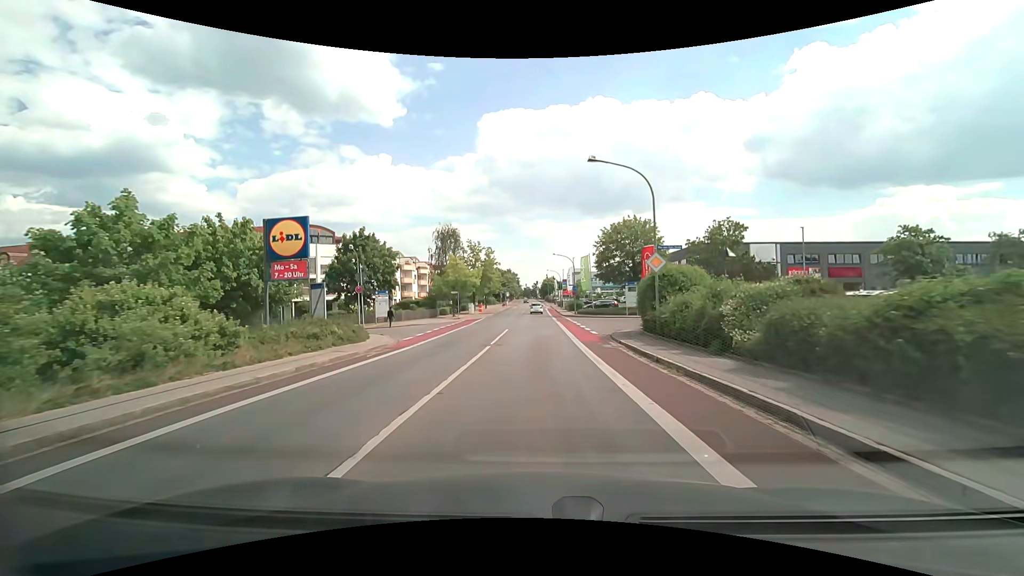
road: tertiary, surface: asphalt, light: Day
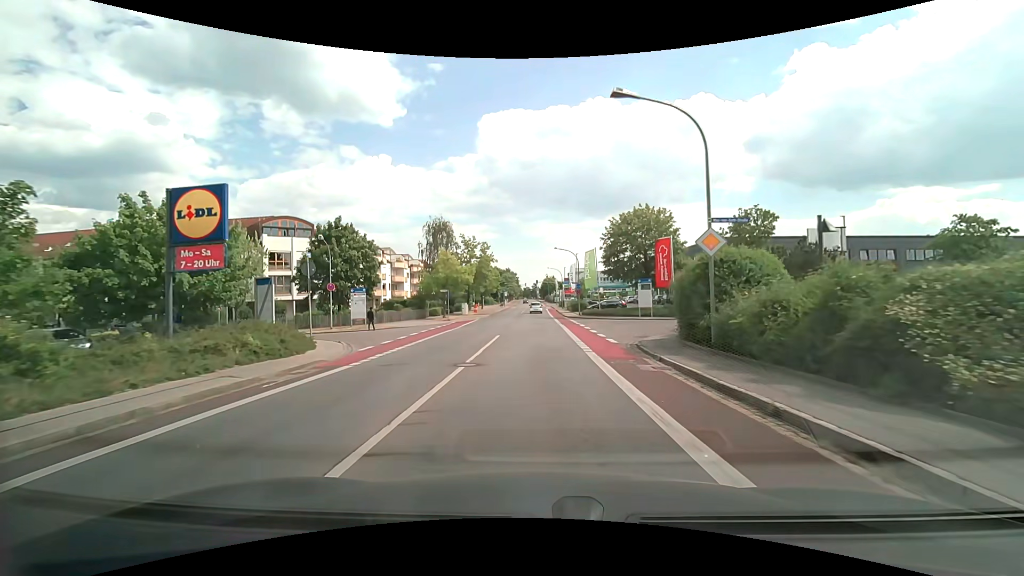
(0.0, +6.3) m; 0°
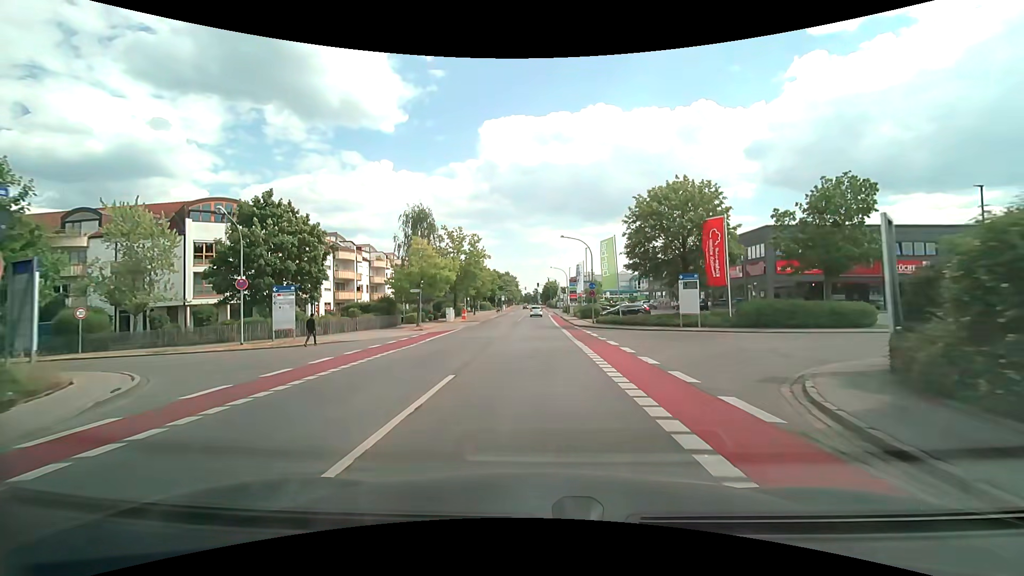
(0.0, +12.4) m; 0°
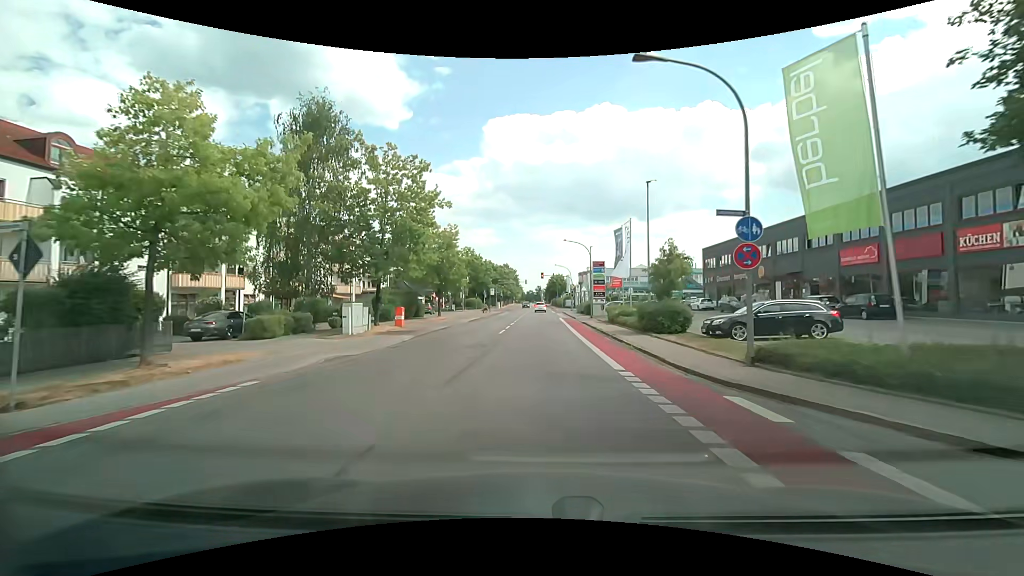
(-0.1, +29.9) m; 0°
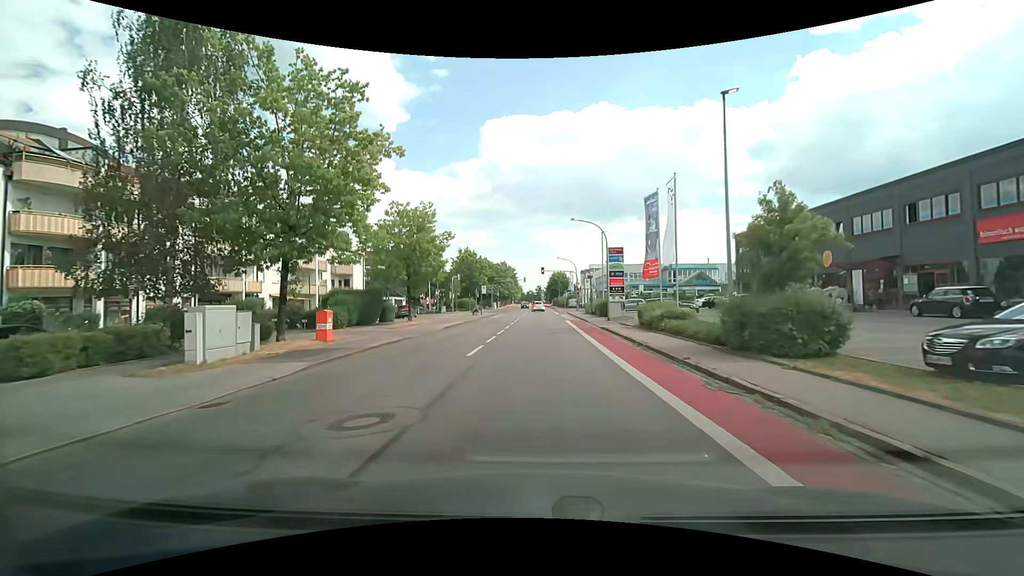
(+0.1, +11.1) m; 0°
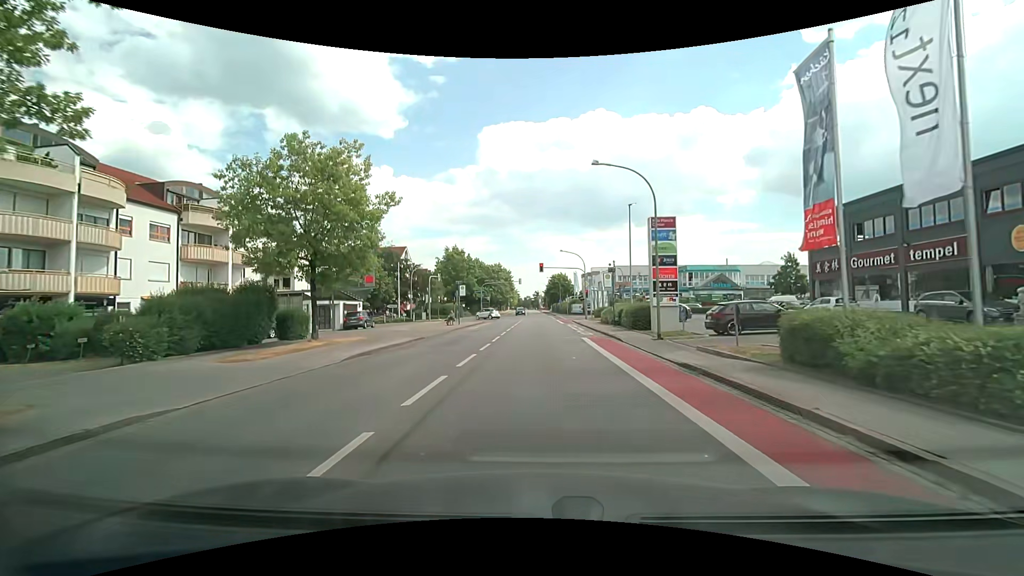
(0.0, +15.3) m; 0°
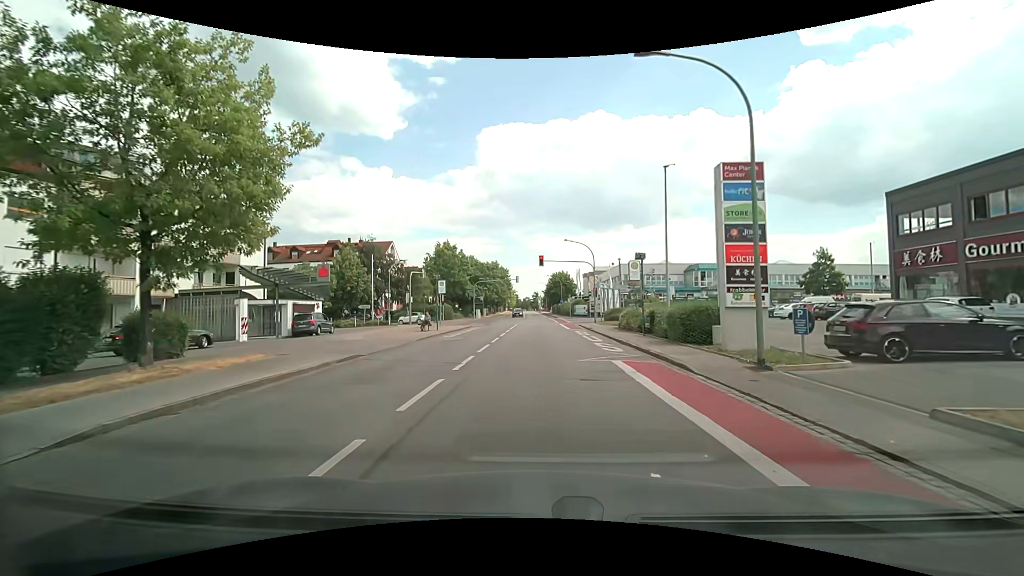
(-0.1, +9.2) m; -1°
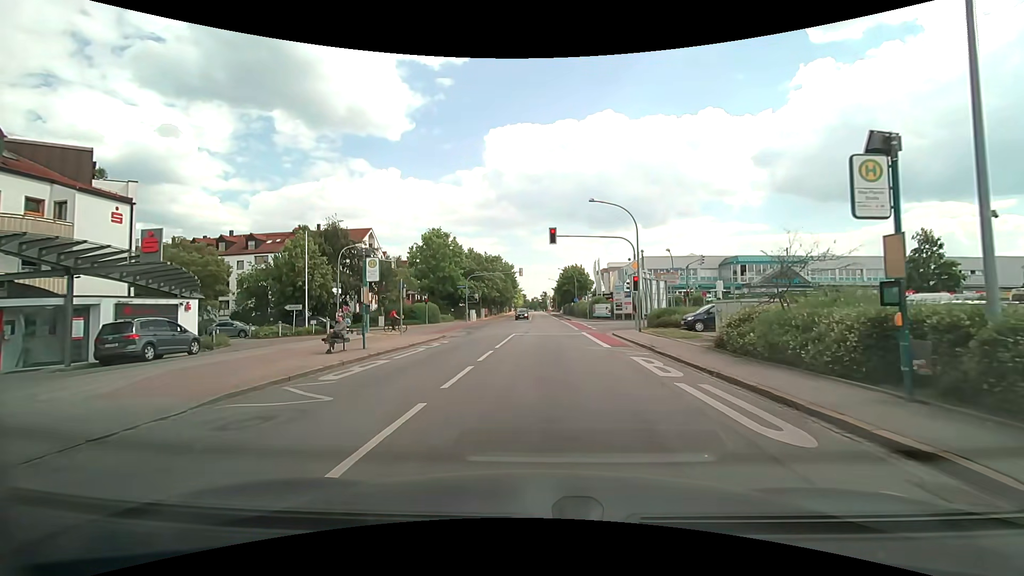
(+0.3, +15.9) m; +1°
